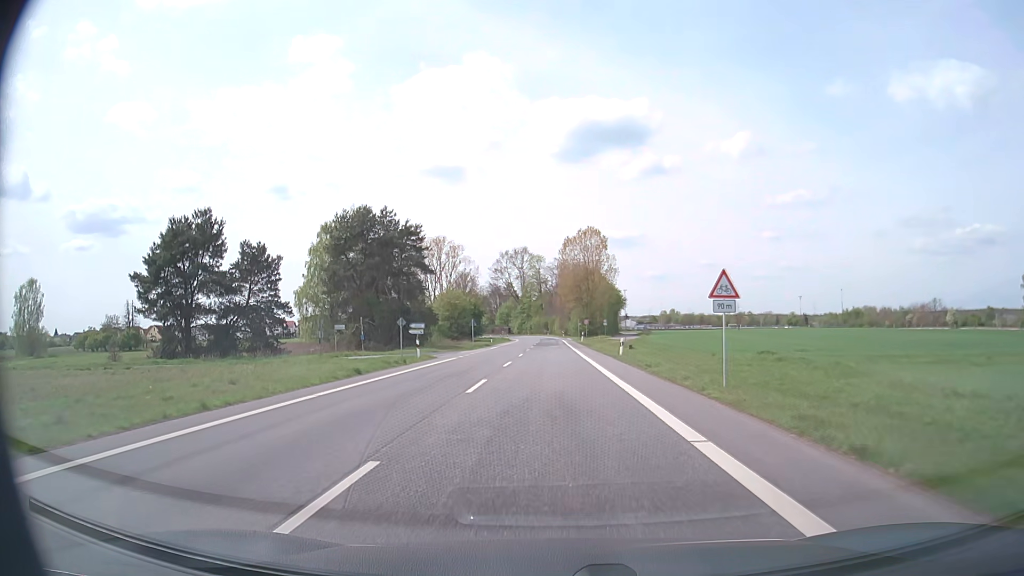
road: secondary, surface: asphalt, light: Day
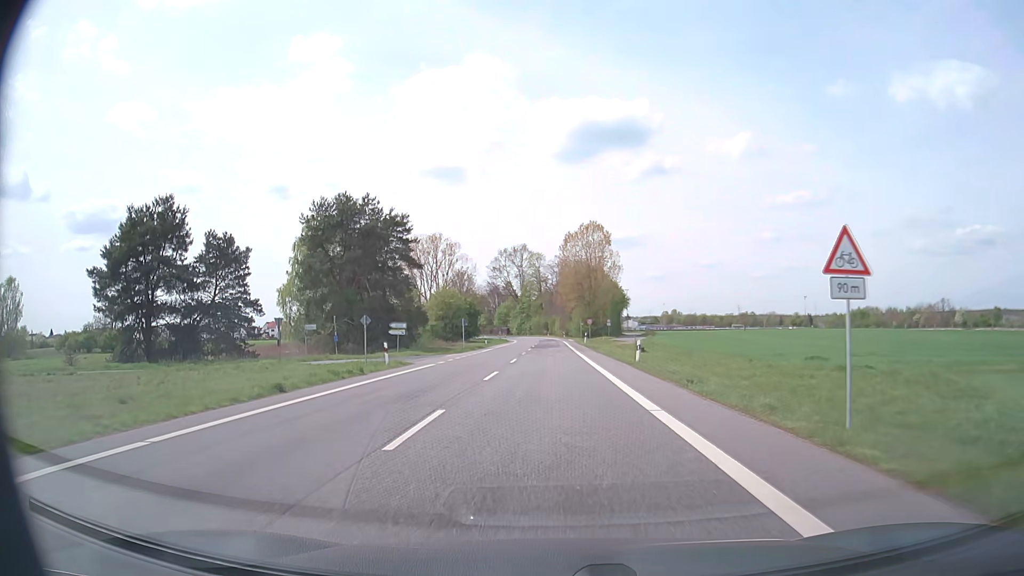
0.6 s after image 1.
(0.0, +7.4) m; 0°
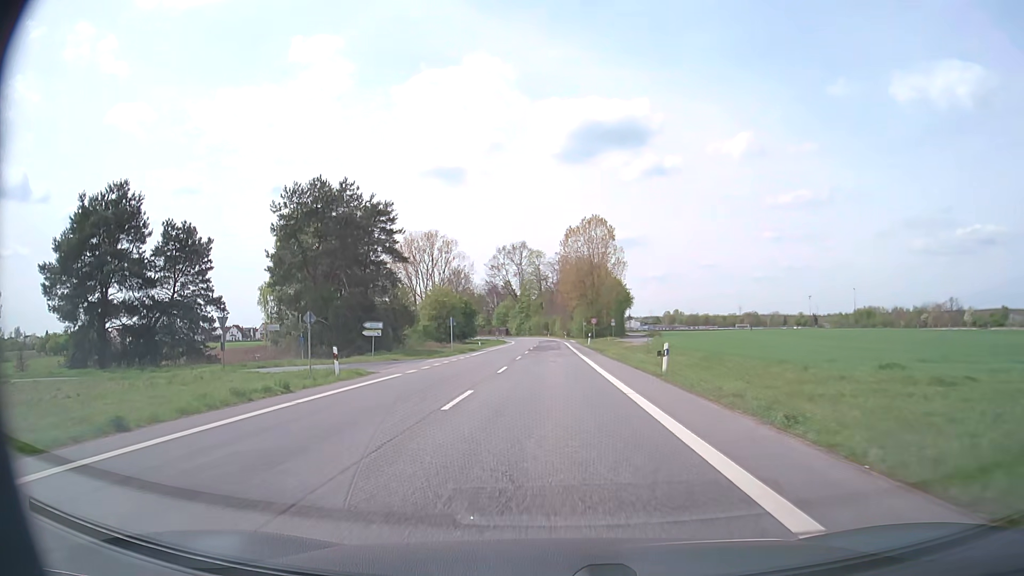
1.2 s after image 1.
(0.0, +7.3) m; 0°
(0, +10) (0, +20) (0, +30) (0, +40) (0, +50) (0, +60) (0, +70) (0, +80) (0, +90) (0, +100) m
